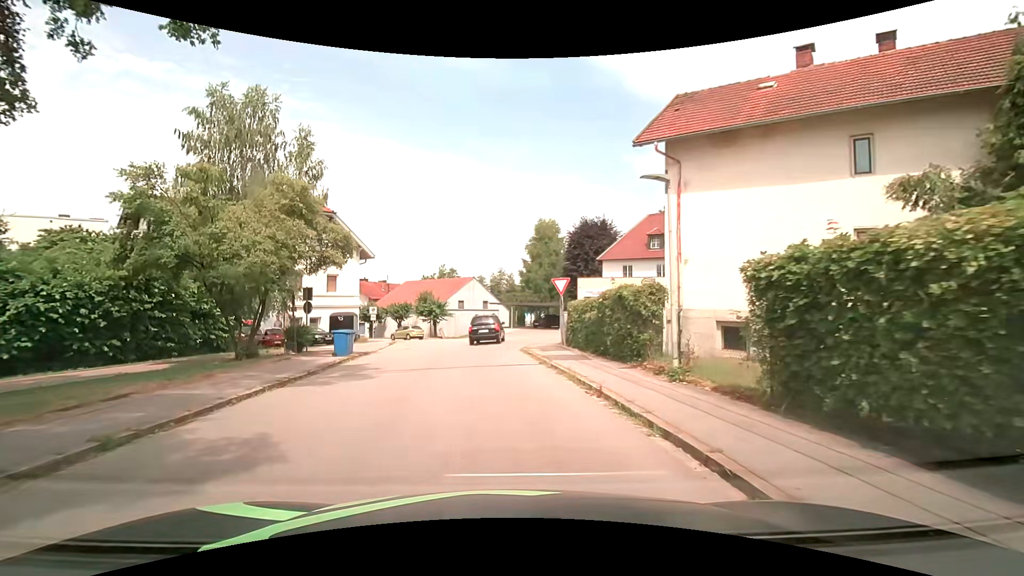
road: residential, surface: asphalt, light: Day
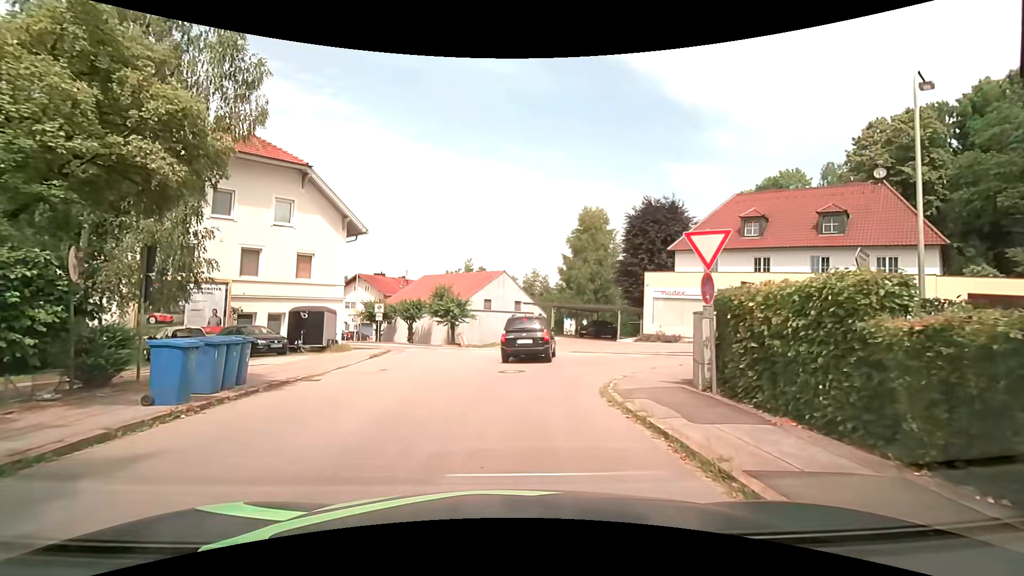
(-0.5, +12.3) m; -2°
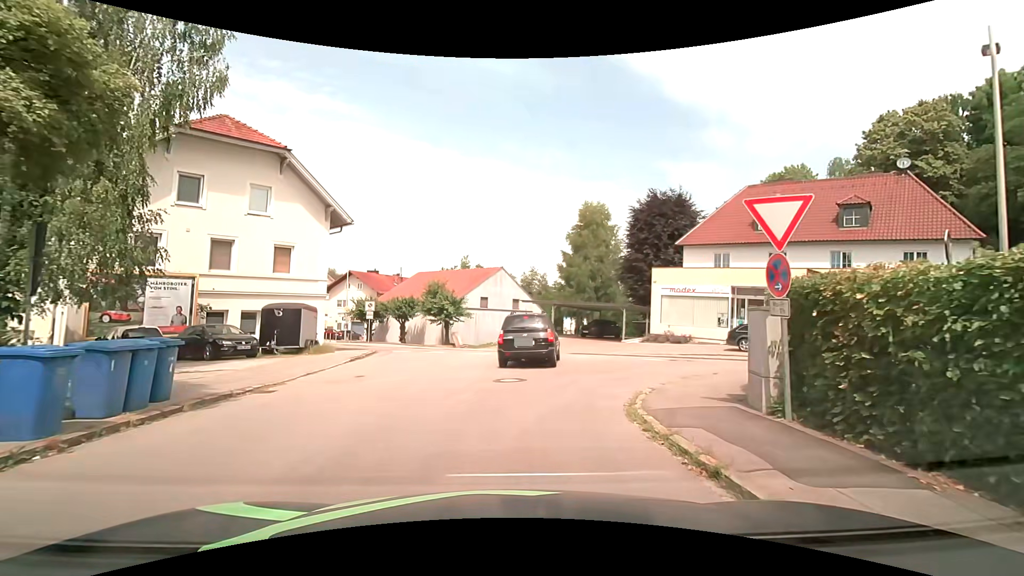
(-0.1, +2.4) m; -2°
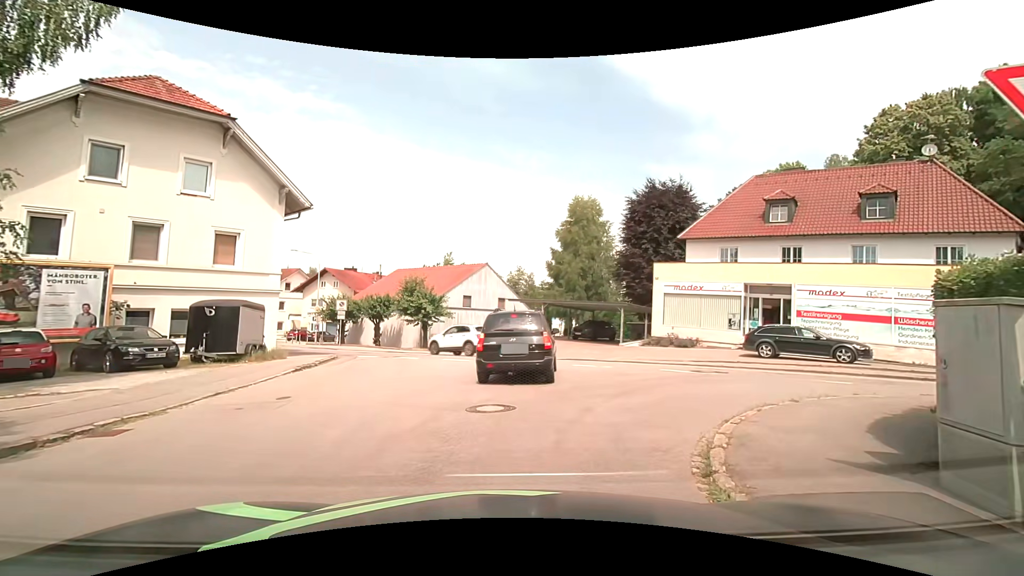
(+0.1, +3.6) m; +2°
